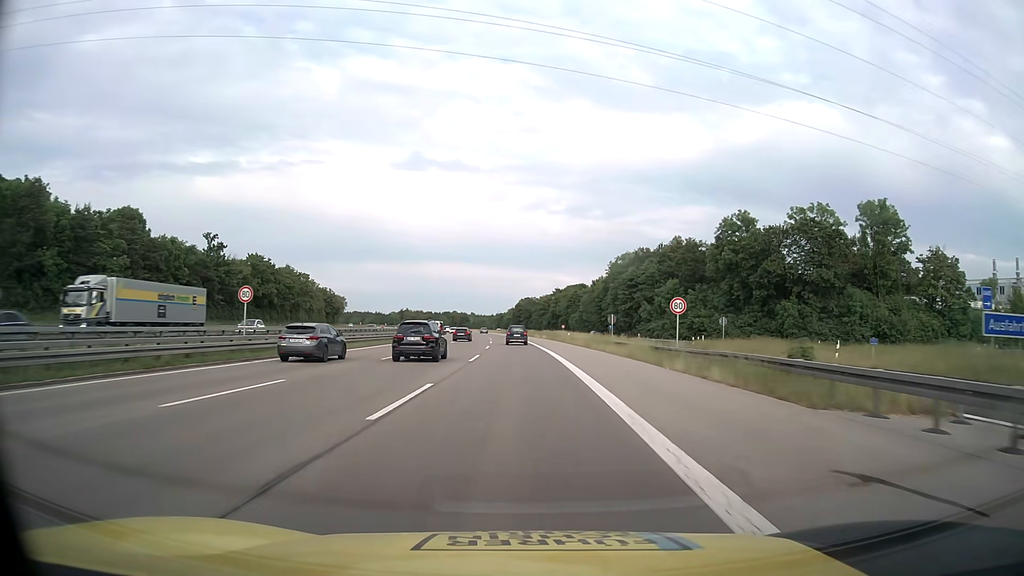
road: motorway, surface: asphalt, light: Day
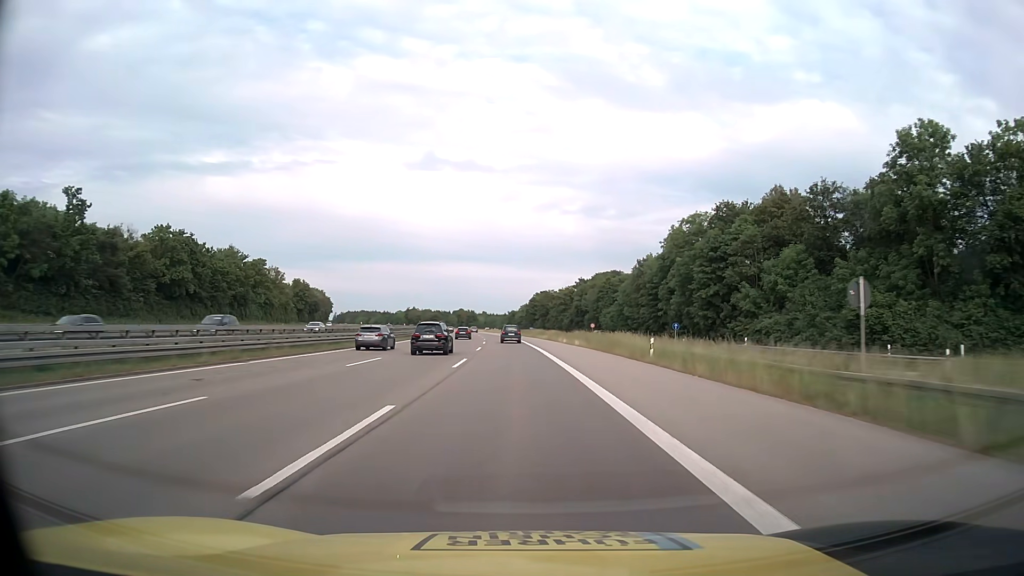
(-0.4, +41.1) m; -1°
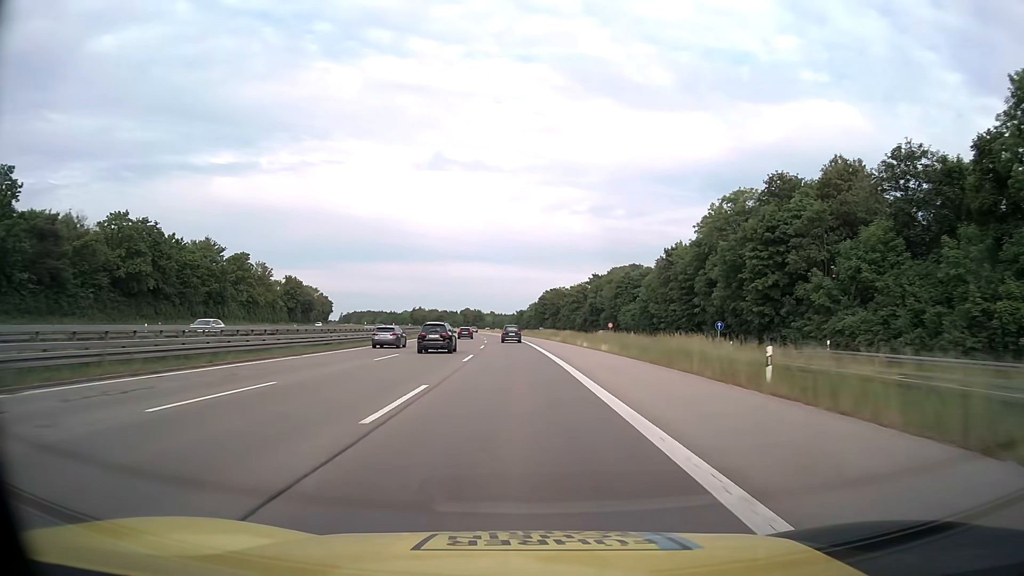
(-0.1, +13.7) m; -1°
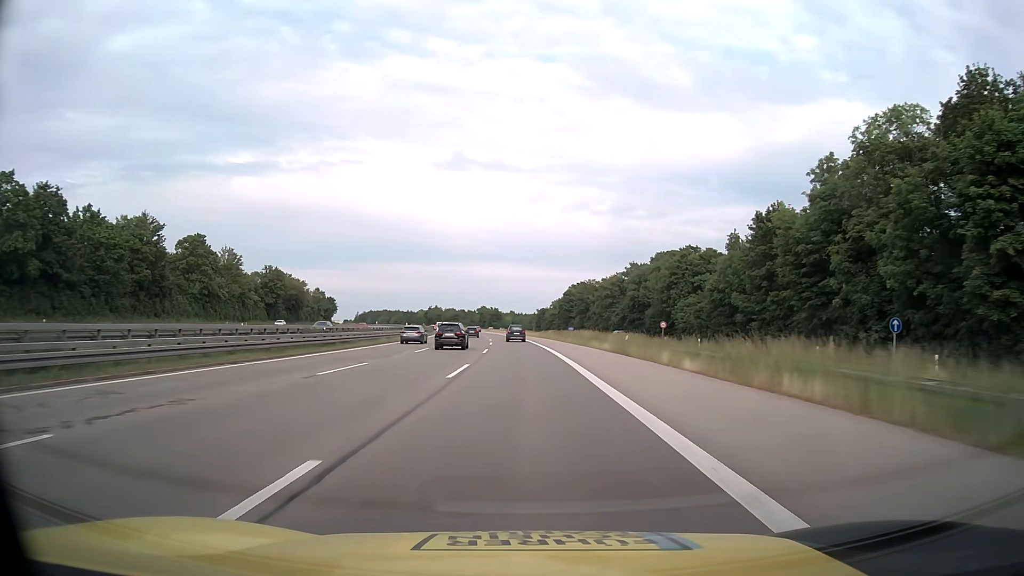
(-0.4, +27.4) m; -2°
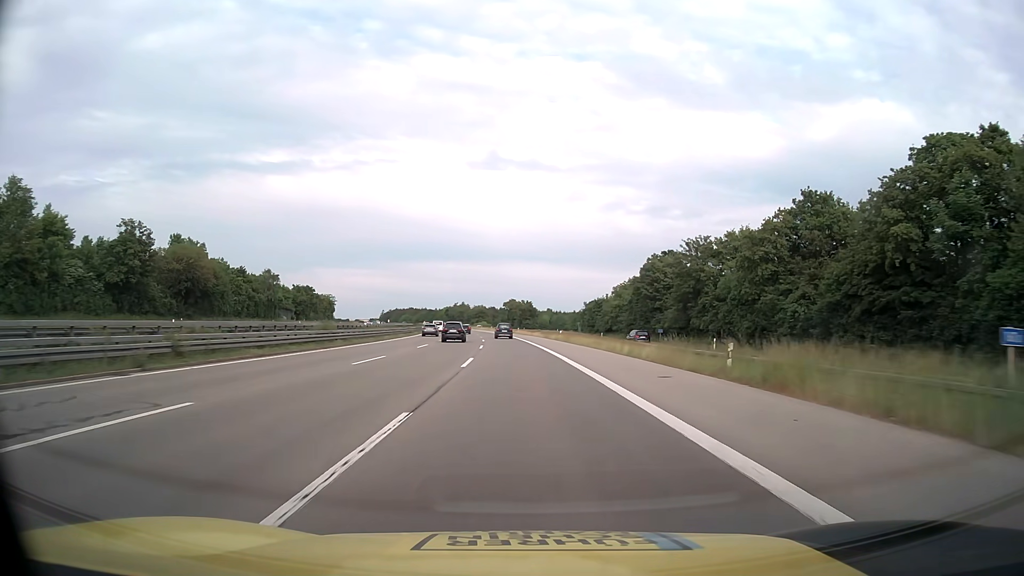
(-2.0, +68.6) m; -3°
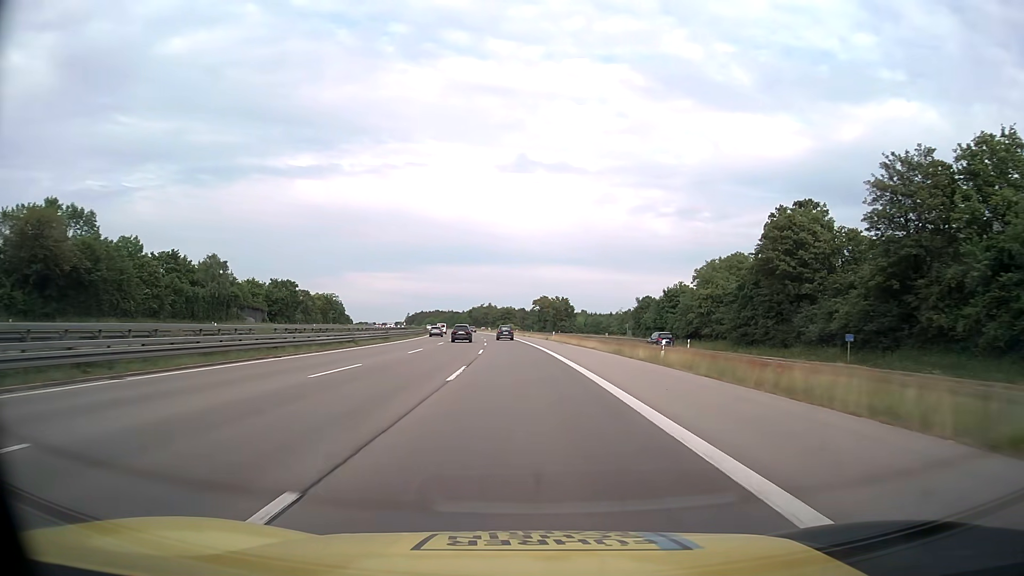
(-0.8, +41.2) m; -3°
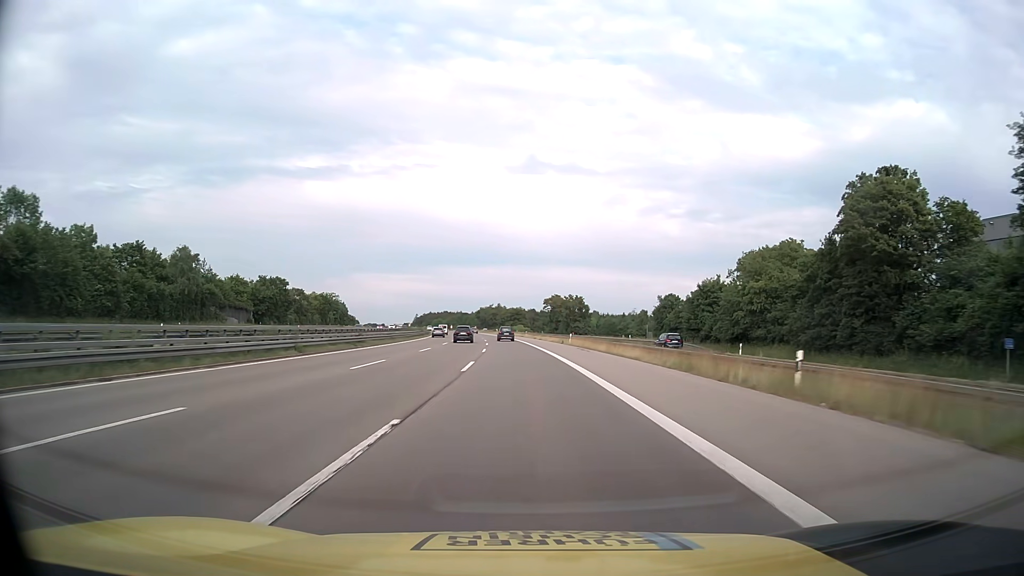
(-0.1, +13.7) m; -1°
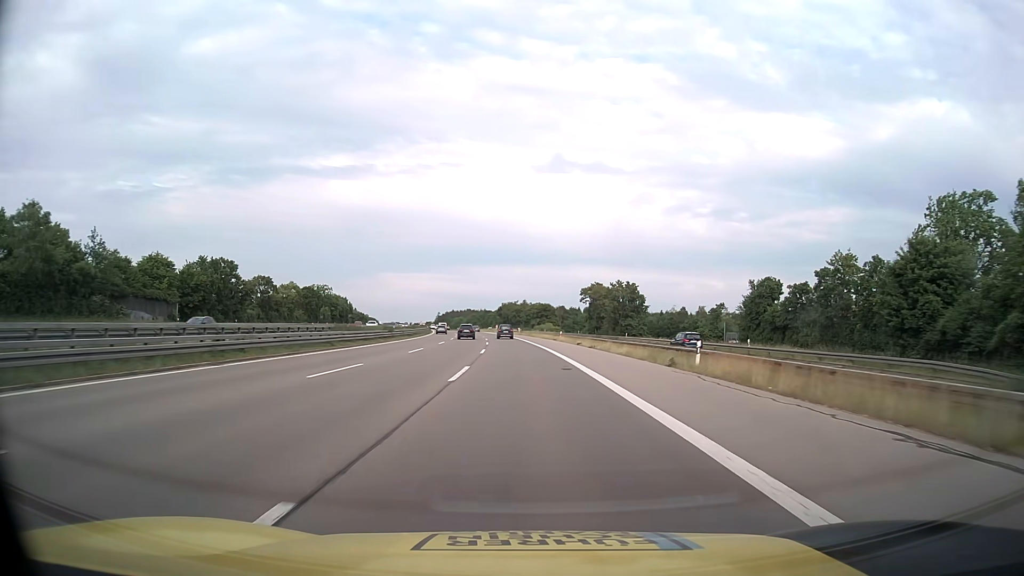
(-0.9, +41.1) m; -2°
(0, +10) (0, +20) (-1, +30) (-1, +40) (-1, +50) (-2, +60) (-3, +70) (-3, +80) (-4, +90) (-5, +100) m
